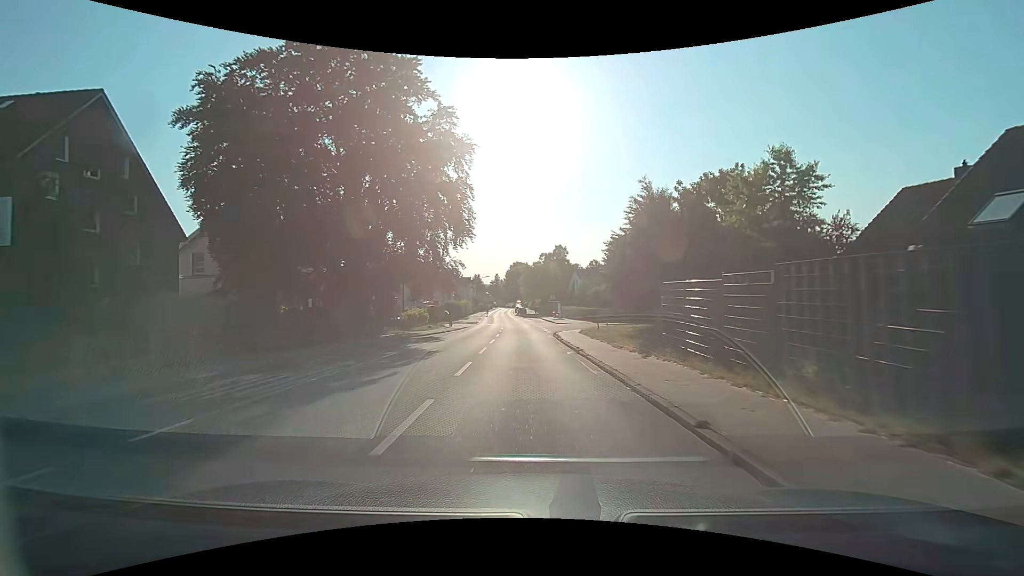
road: secondary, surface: asphalt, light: Day
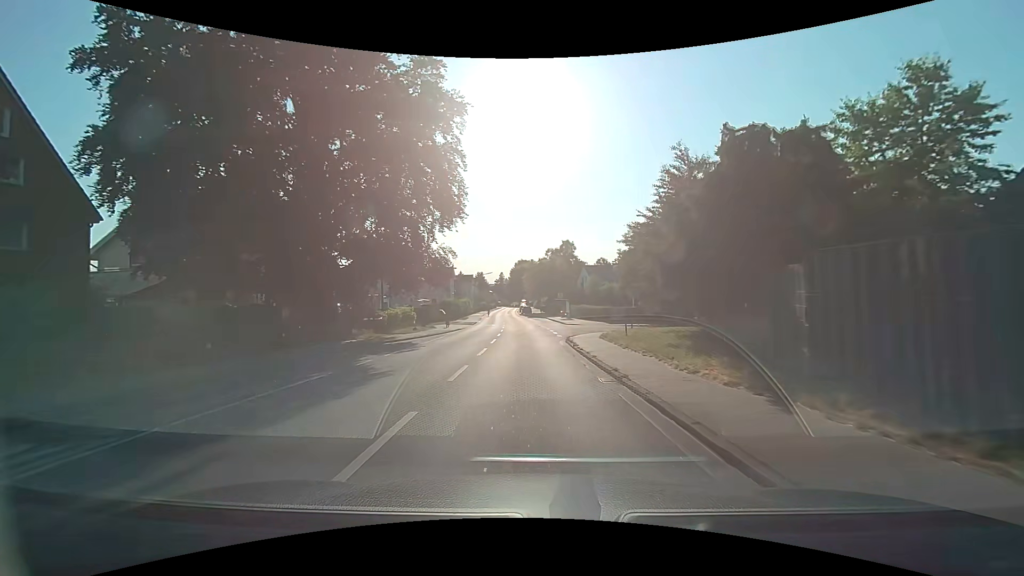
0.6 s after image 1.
(0.0, +7.0) m; 0°
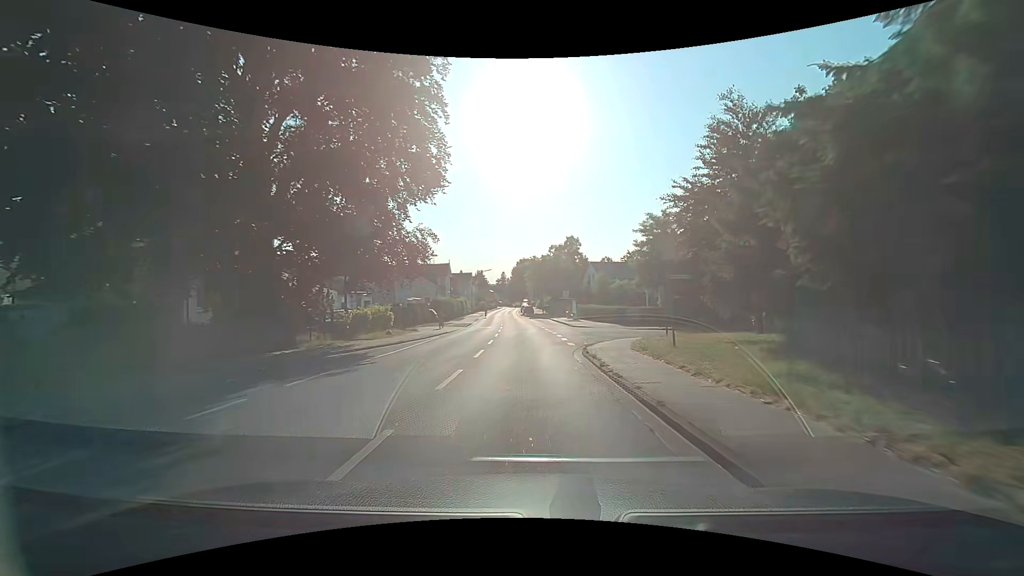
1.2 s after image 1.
(0.0, +7.0) m; -1°
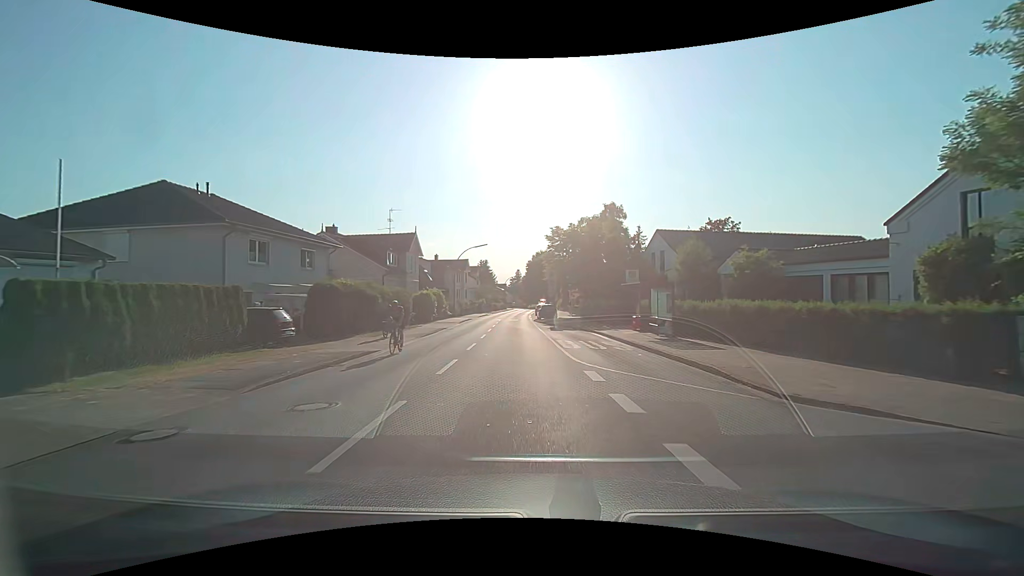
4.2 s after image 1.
(-0.4, +34.5) m; -1°
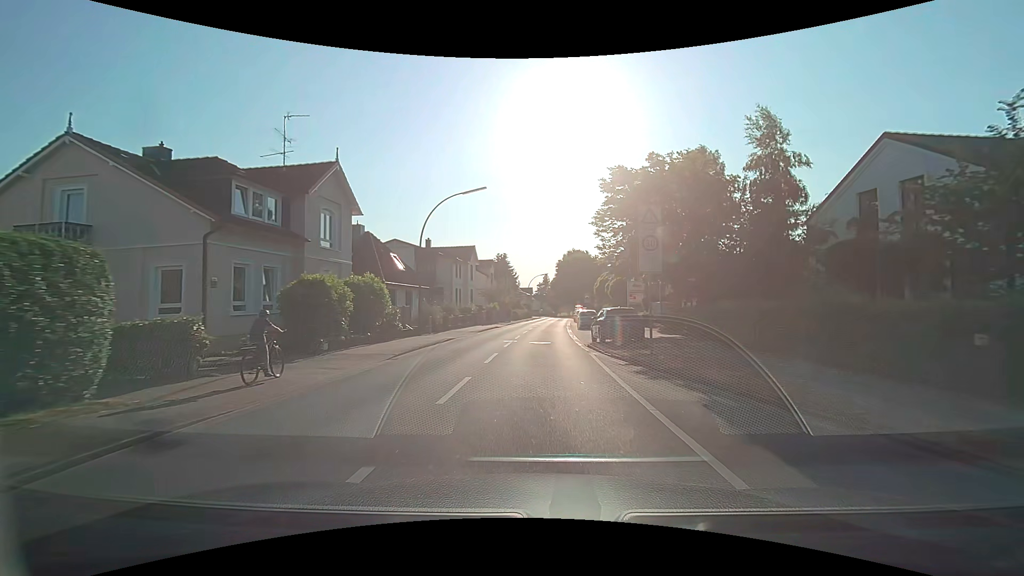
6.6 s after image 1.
(-1.1, +27.0) m; -3°
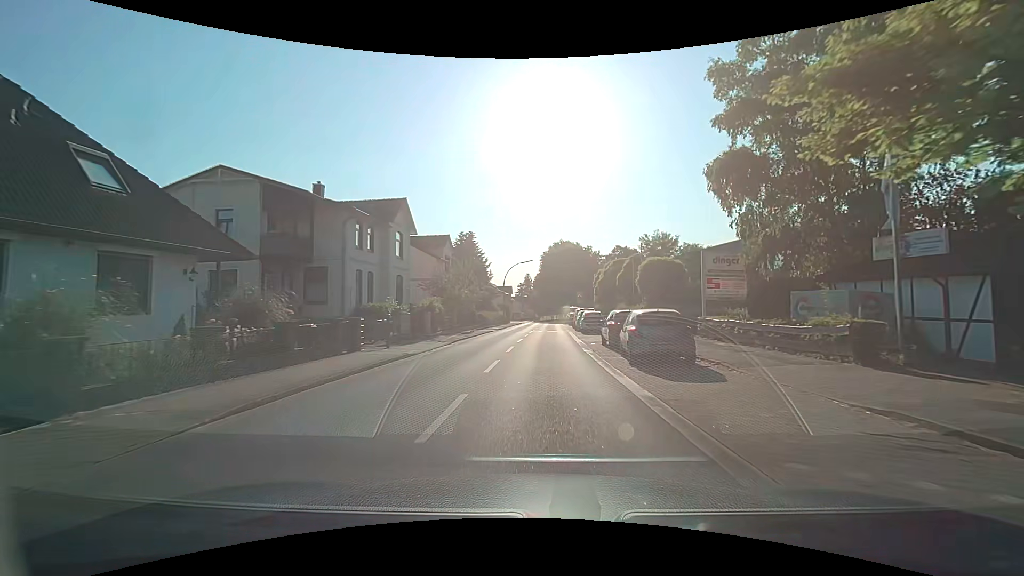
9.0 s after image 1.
(+0.2, +26.0) m; +2°
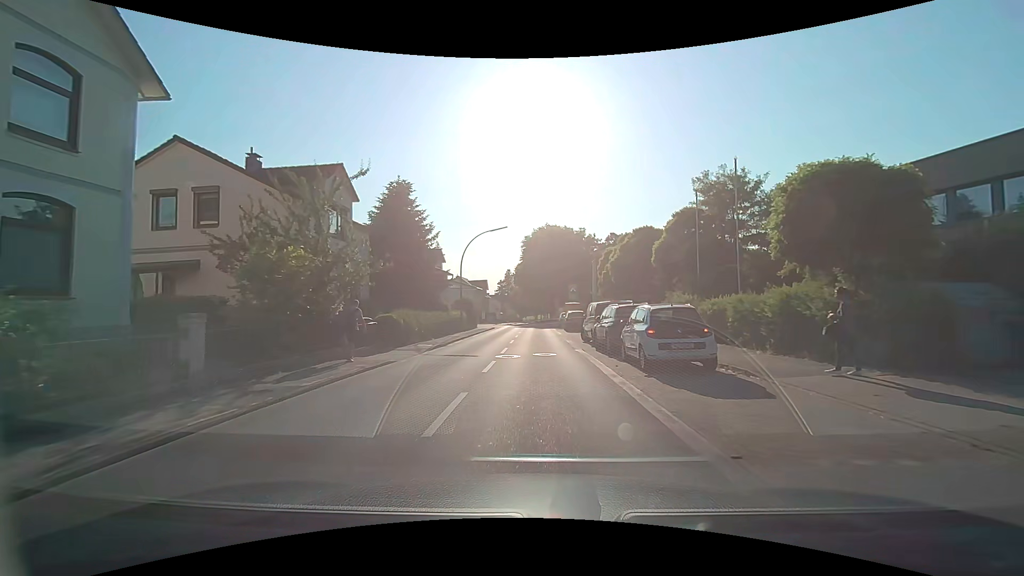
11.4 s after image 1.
(+0.5, +23.2) m; +2°
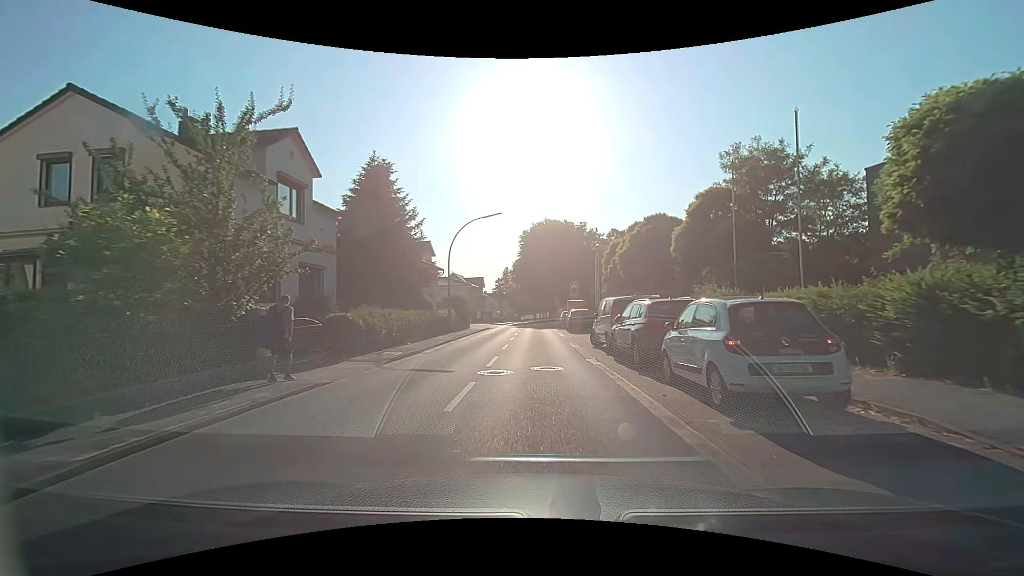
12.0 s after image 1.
(0.0, +4.8) m; 0°
